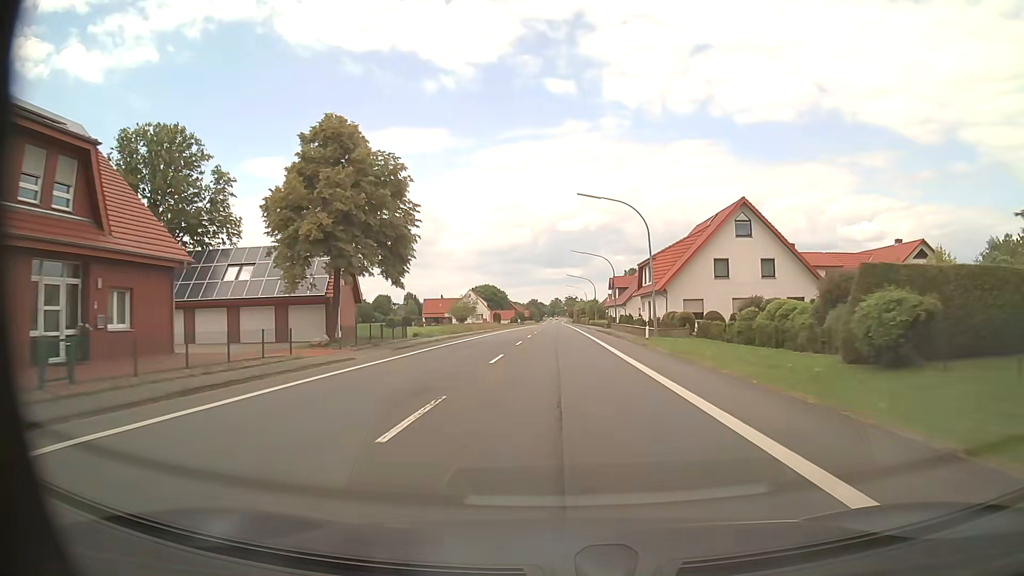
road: primary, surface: asphalt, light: Day
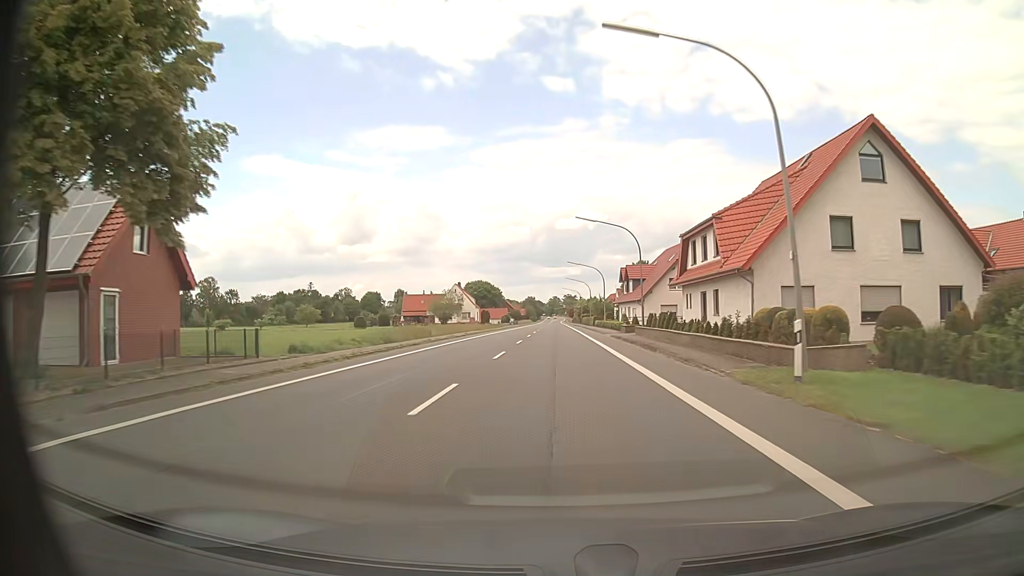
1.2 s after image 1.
(+0.1, +22.2) m; 0°
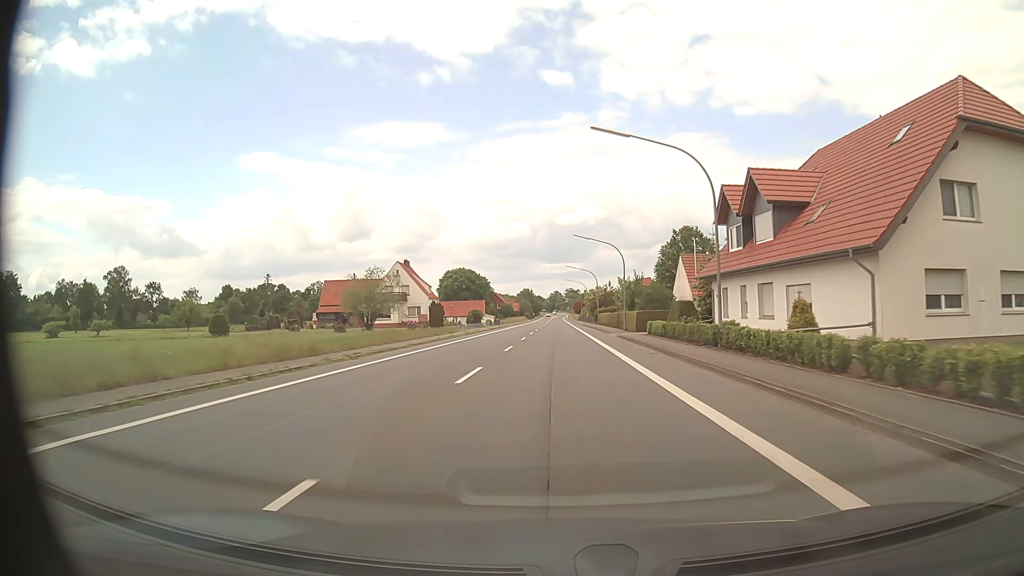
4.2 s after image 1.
(-0.1, +55.8) m; 0°
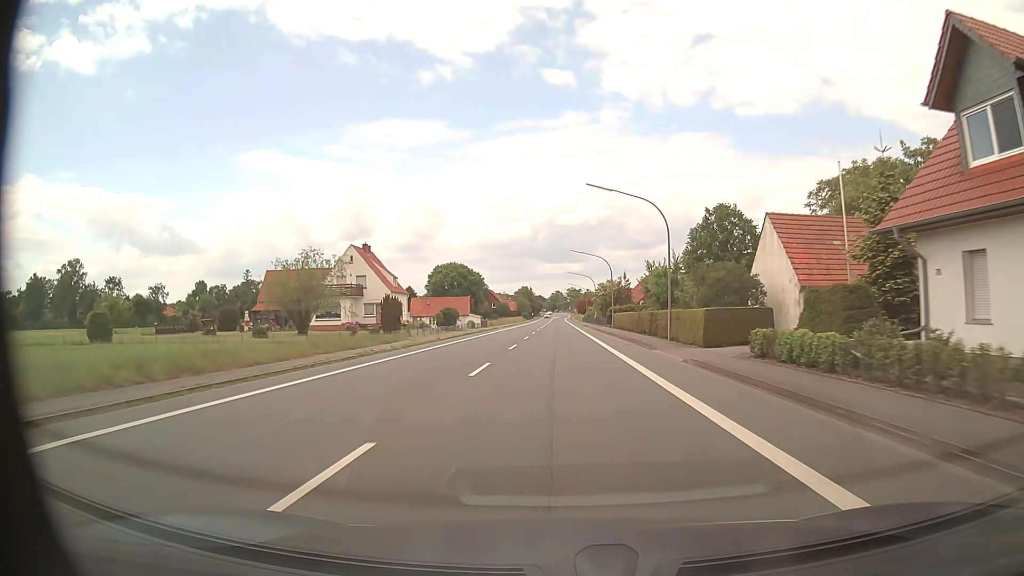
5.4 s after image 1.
(0.0, +22.3) m; 0°
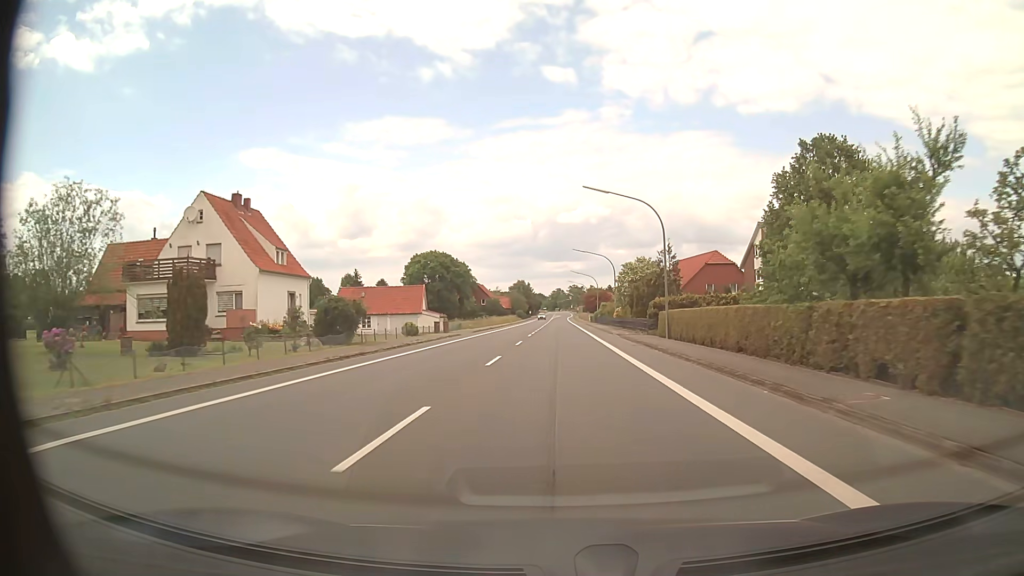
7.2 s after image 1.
(0.0, +33.4) m; 0°
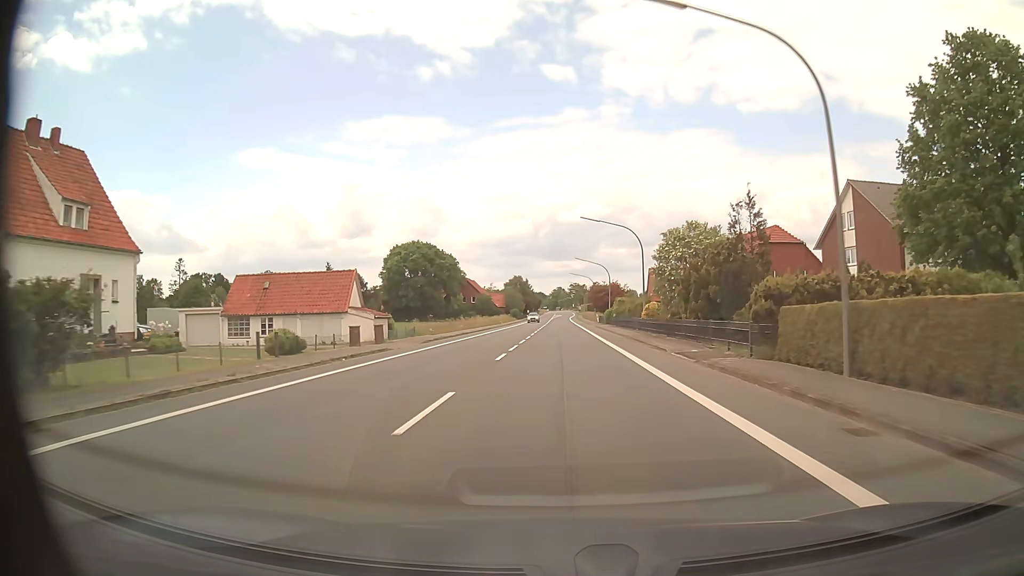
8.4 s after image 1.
(0.0, +22.3) m; 0°
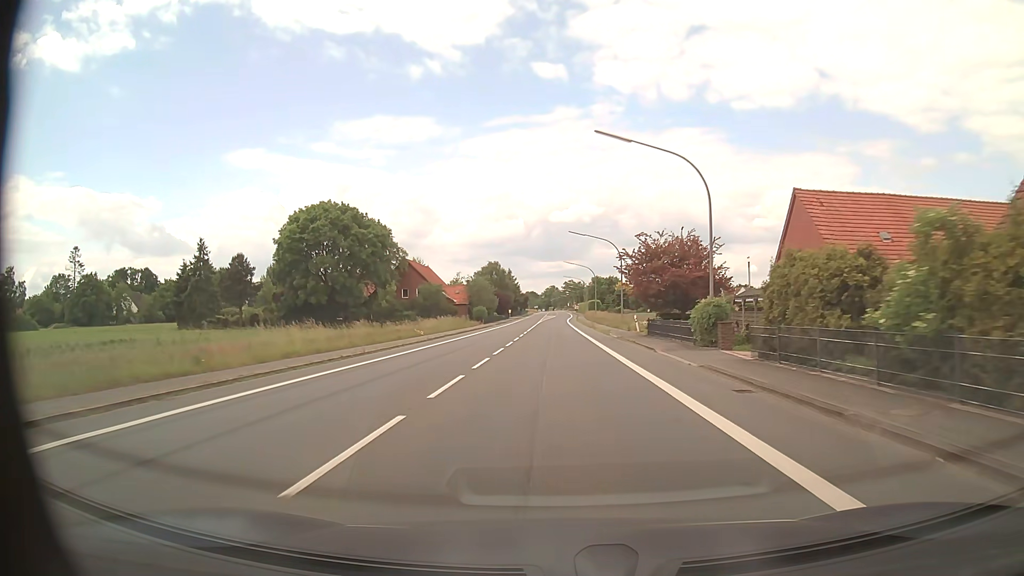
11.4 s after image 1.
(+0.3, +55.7) m; +1°
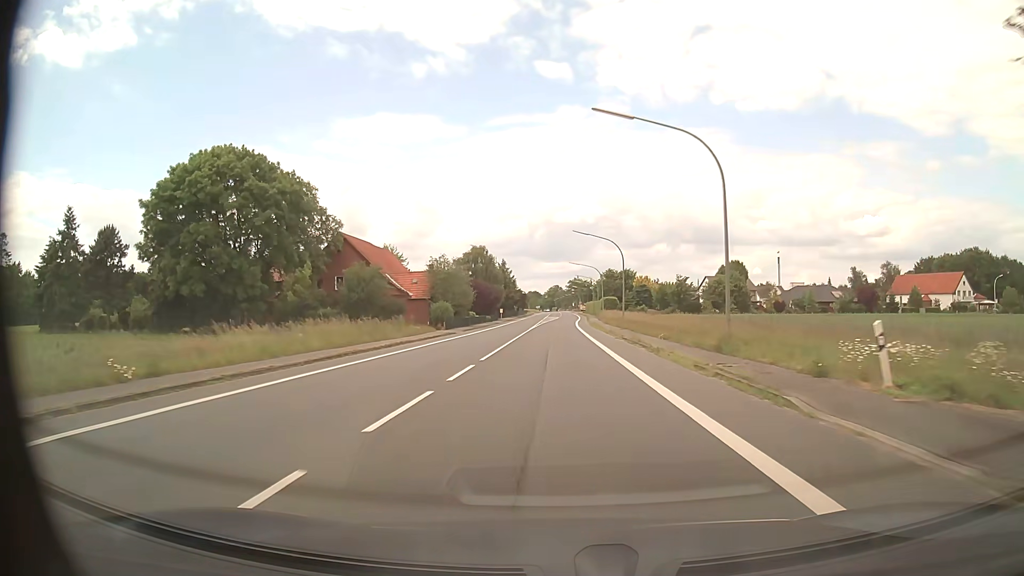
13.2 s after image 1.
(-0.1, +33.4) m; -1°
(0, +10) (0, +20) (0, +30) (0, +40) (0, +50) (0, +60) (0, +70) (+1, +80) (+1, +90) (+1, +100) m
